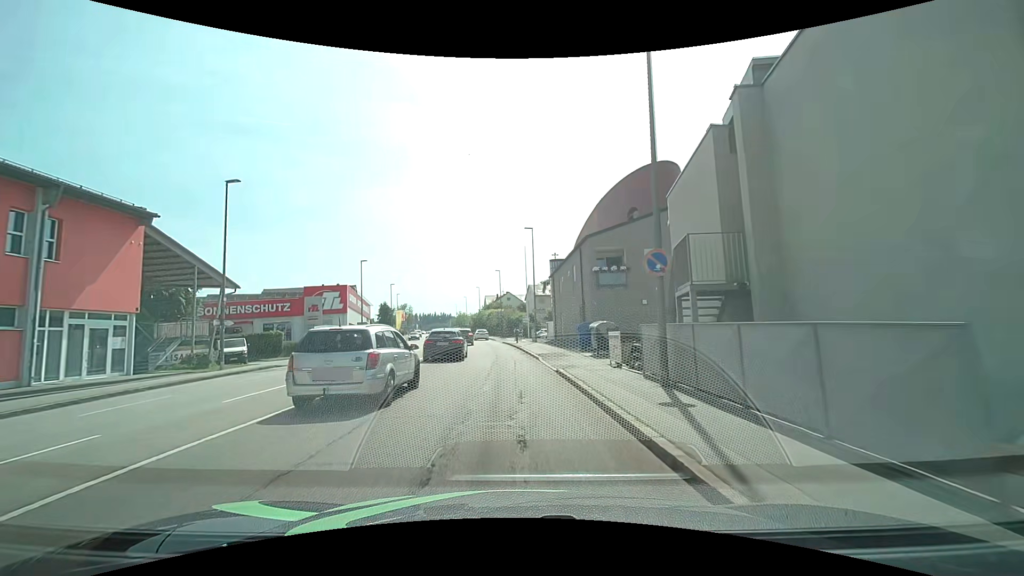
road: tertiary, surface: asphalt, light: Day
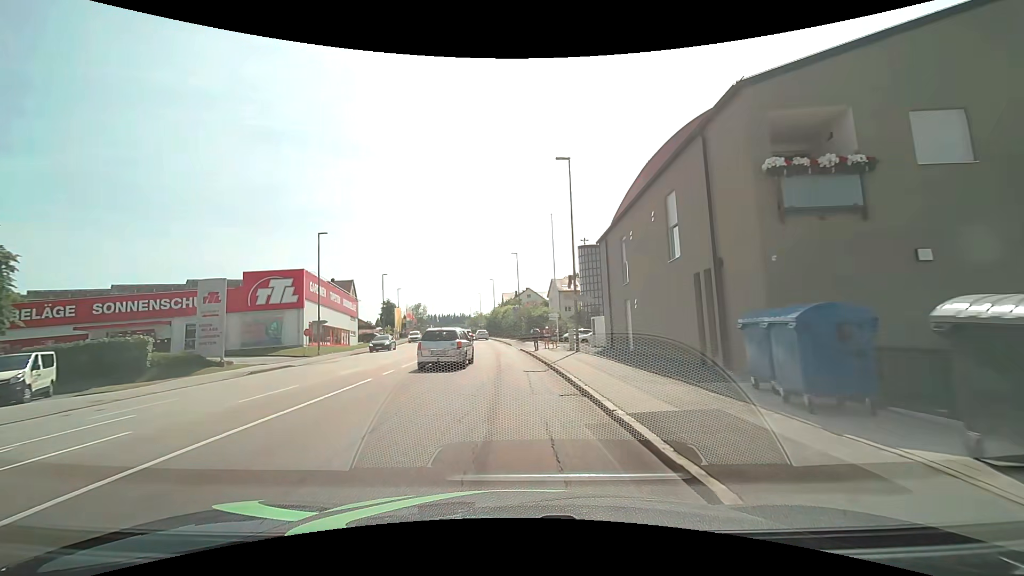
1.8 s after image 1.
(-0.4, +18.4) m; -3°
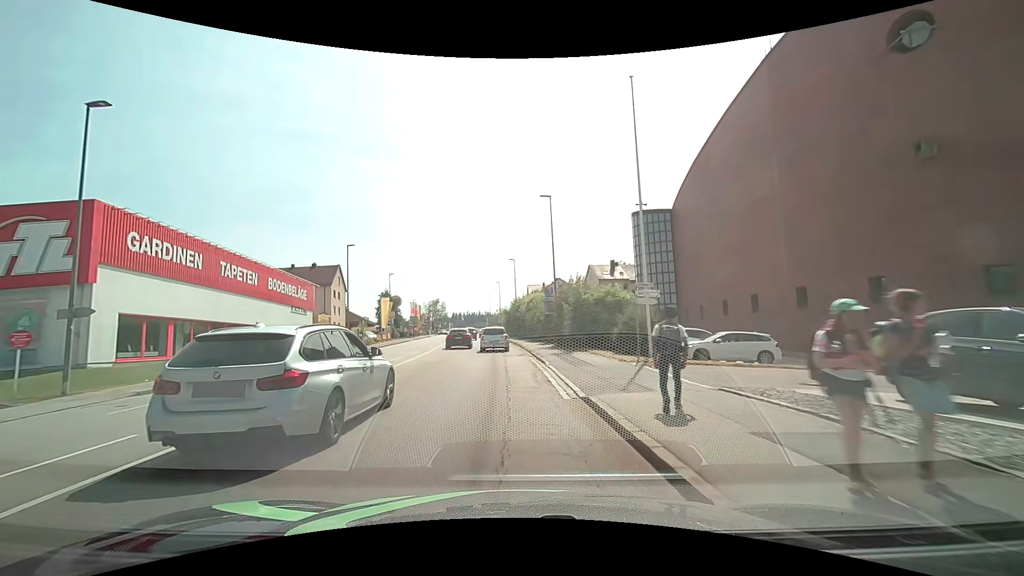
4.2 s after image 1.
(-0.4, +25.1) m; -2°
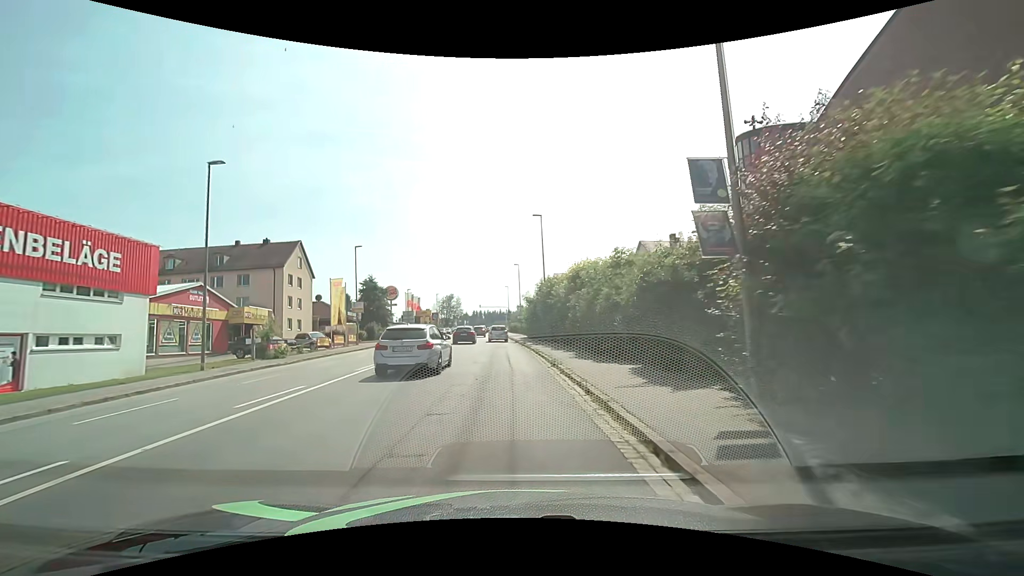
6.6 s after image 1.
(-0.7, +25.5) m; -3°
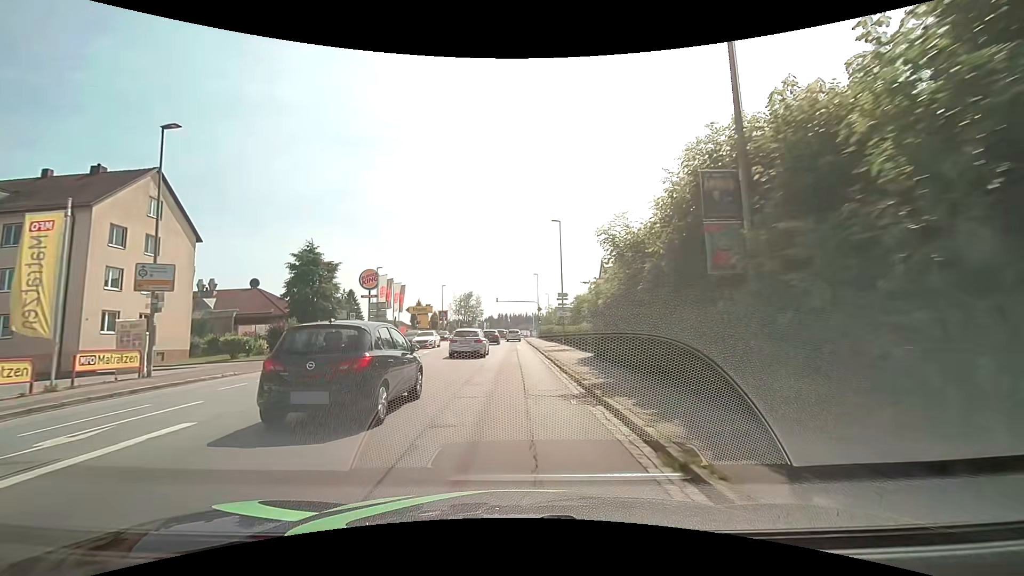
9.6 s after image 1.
(-1.0, +32.4) m; -3°
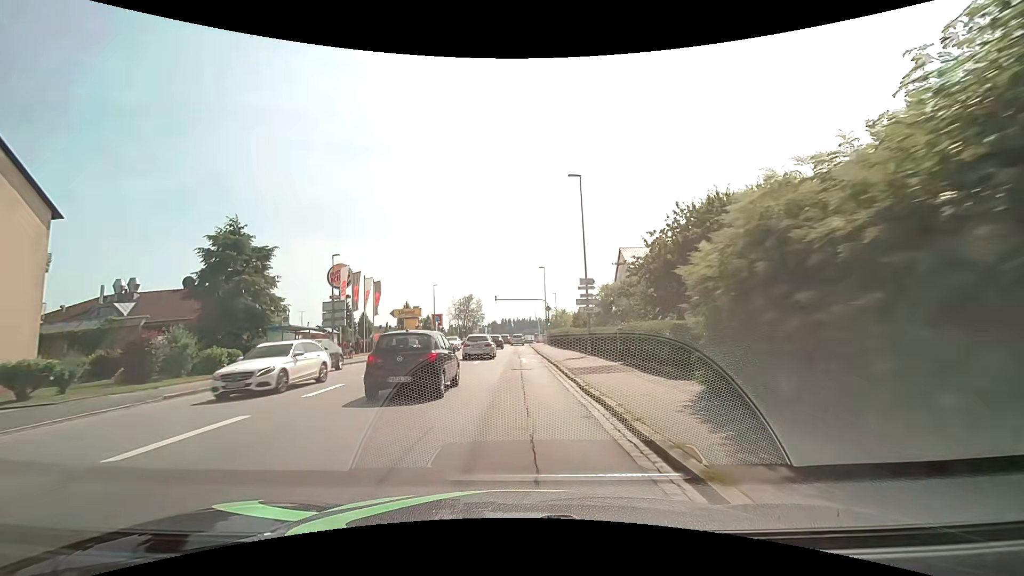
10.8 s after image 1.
(0.0, +13.0) m; 0°
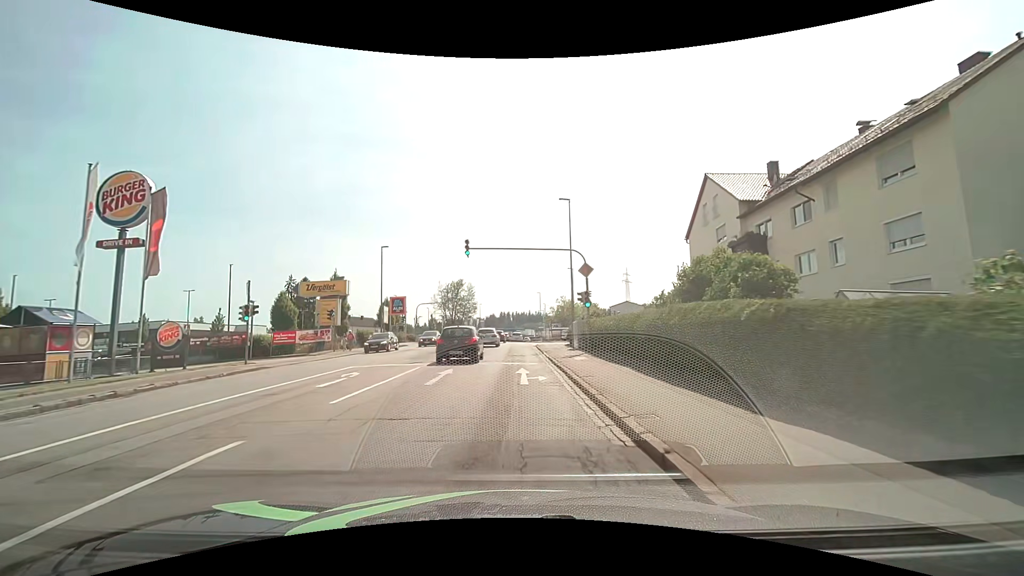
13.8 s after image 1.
(-0.3, +32.4) m; 0°
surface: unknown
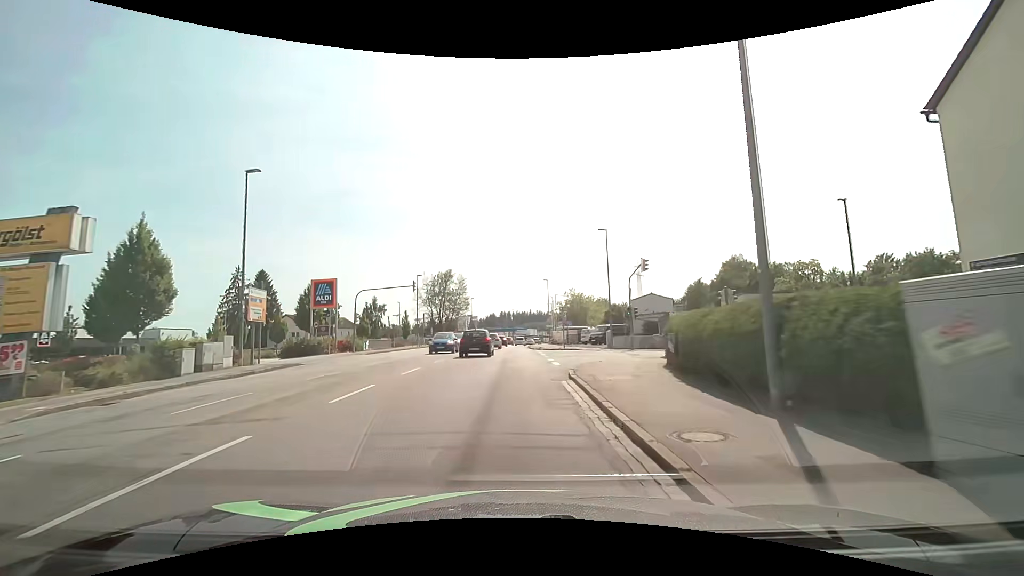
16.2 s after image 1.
(-0.2, +26.3) m; 0°
(0, +10) (0, +20) (0, +30) (0, +40) (-1, +50) (-1, +60) (-1, +70) (0, +80) (0, +90) (+1, +100) m
